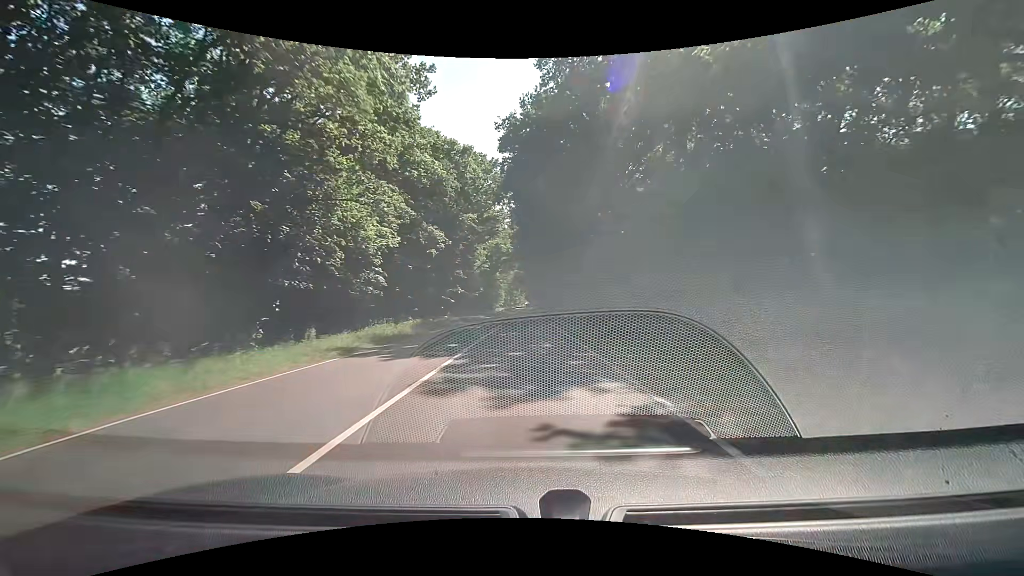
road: primary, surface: asphalt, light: Day
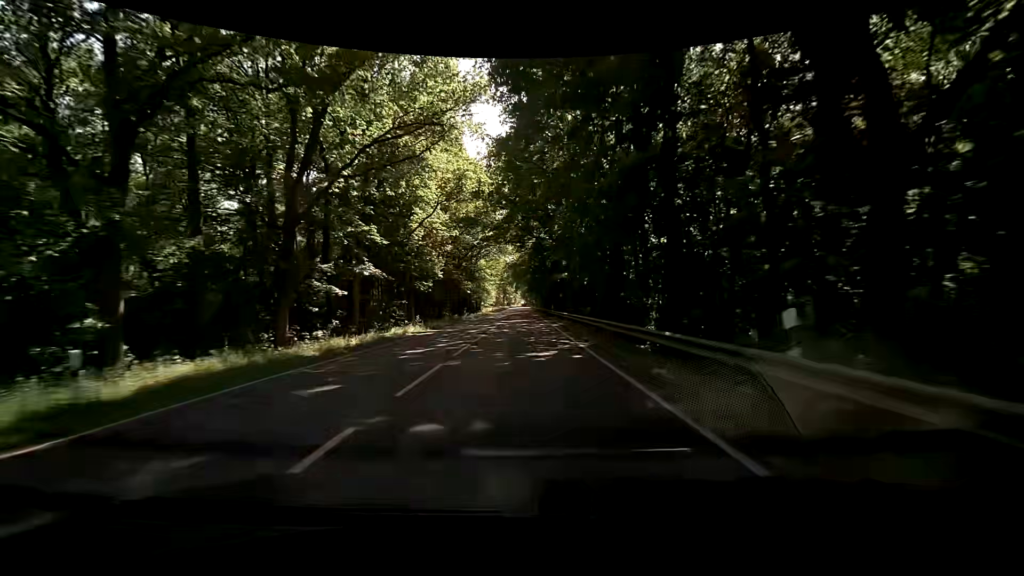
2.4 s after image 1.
(-0.1, +42.9) m; 0°
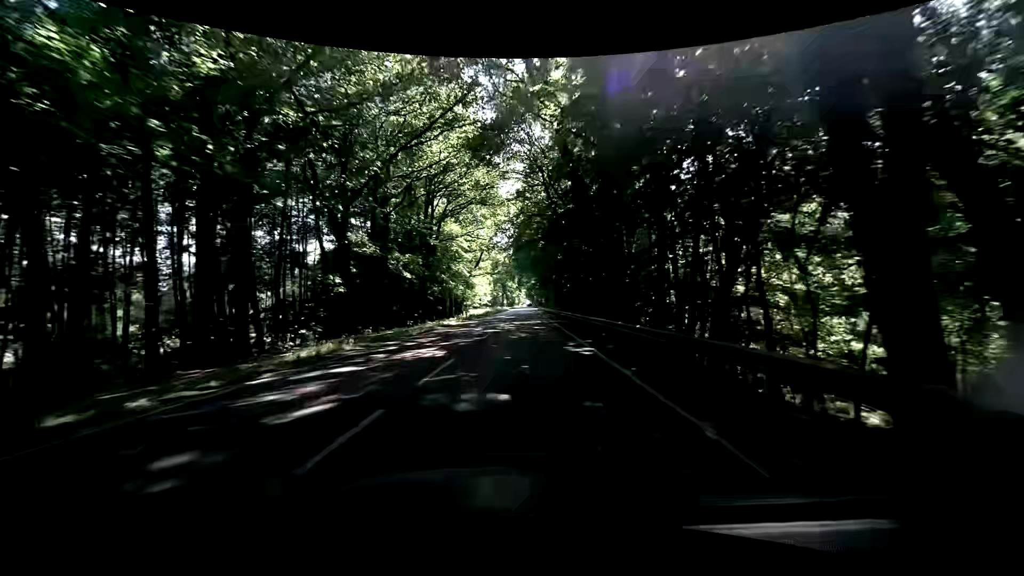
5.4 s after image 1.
(+0.3, +53.7) m; -1°
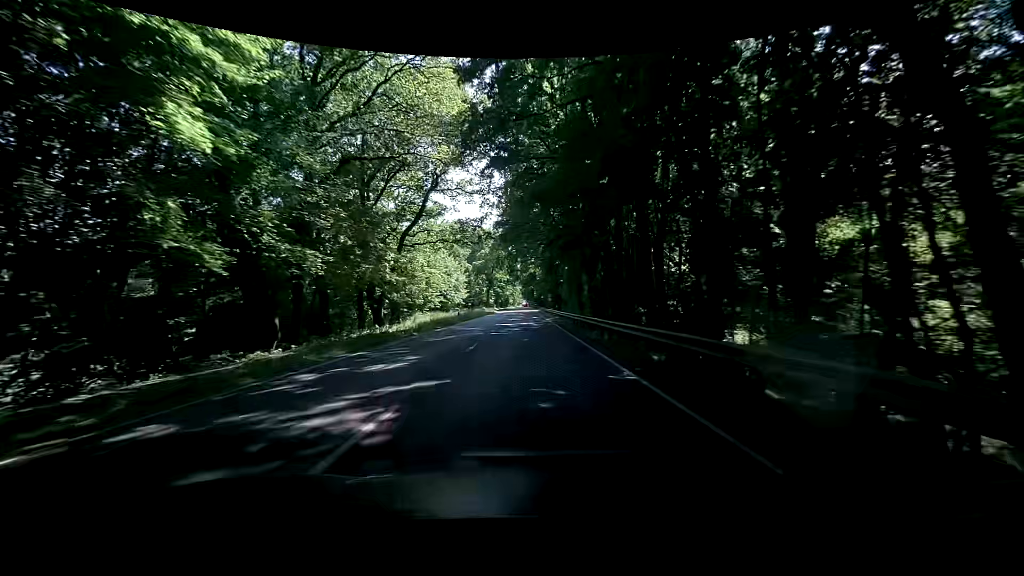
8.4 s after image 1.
(+0.5, +53.6) m; 0°
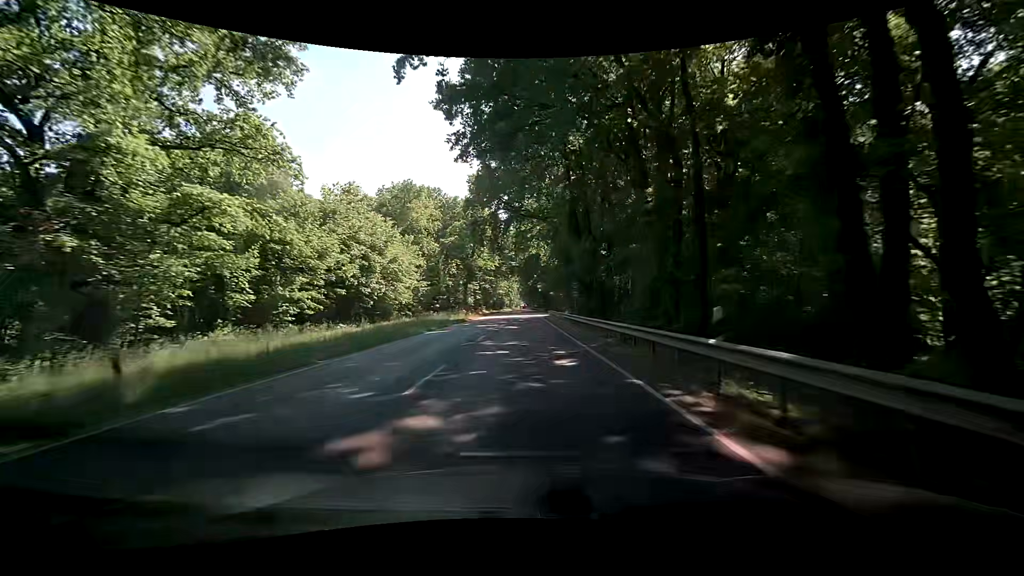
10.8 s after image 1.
(+0.5, +42.9) m; +1°
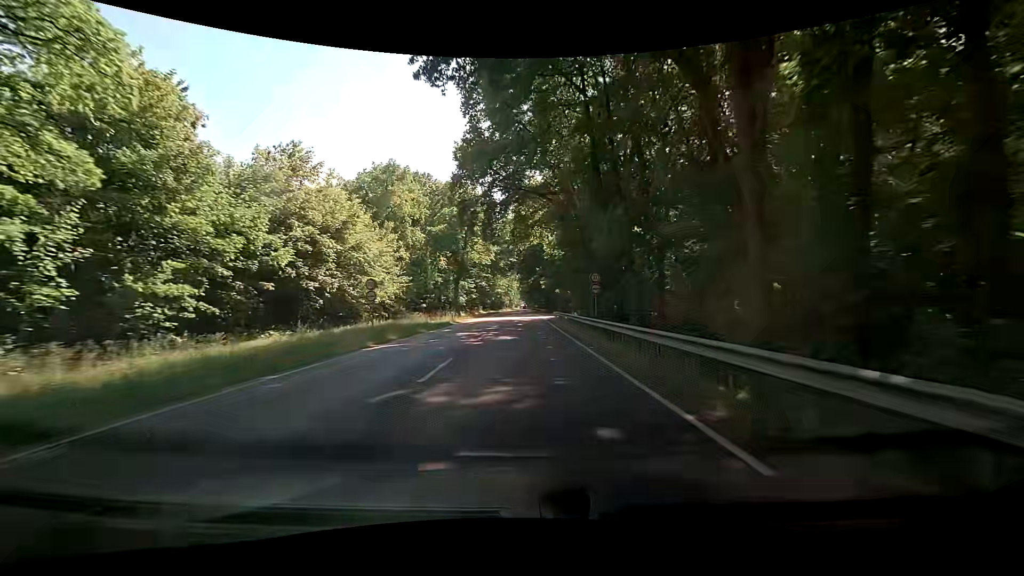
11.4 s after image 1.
(+0.1, +10.7) m; 0°
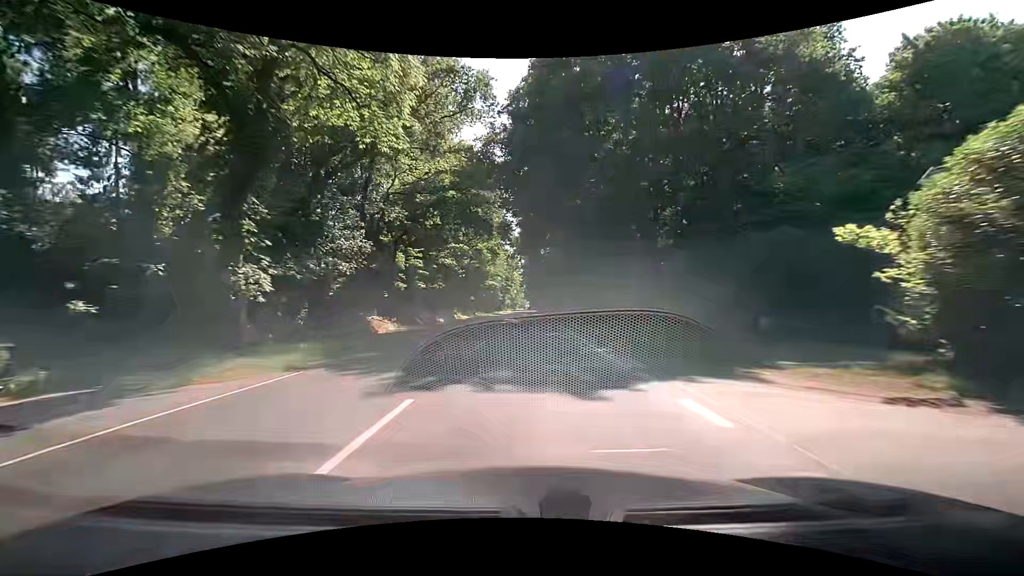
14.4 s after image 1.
(-0.6, +53.6) m; -1°
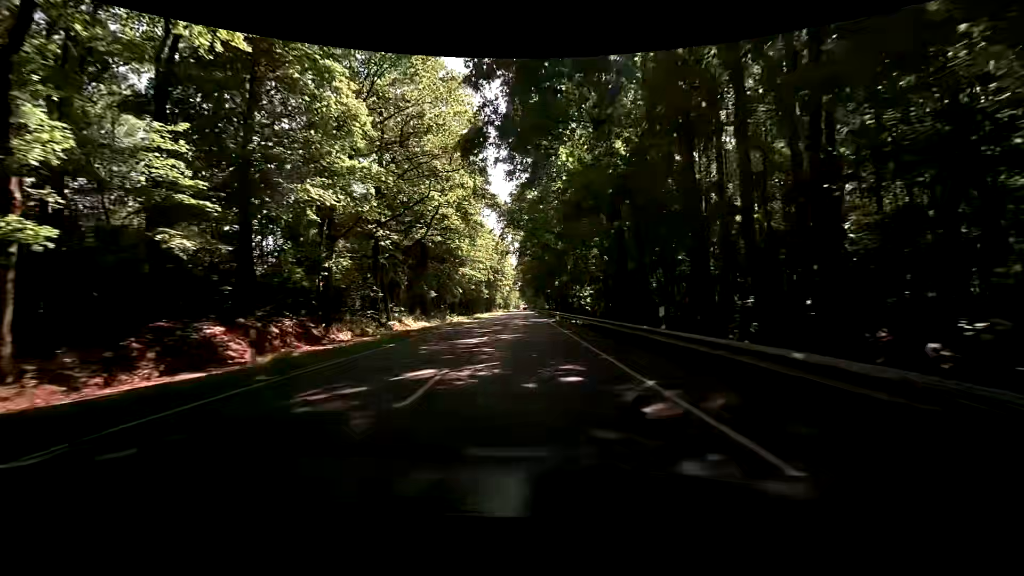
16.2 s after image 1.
(+0.6, +32.2) m; +1°
(0, +10) (0, +20) (0, +30) (-1, +40) (-1, +50) (-1, +60) (-1, +70) (-1, +80) (-1, +90) (-1, +100) m
